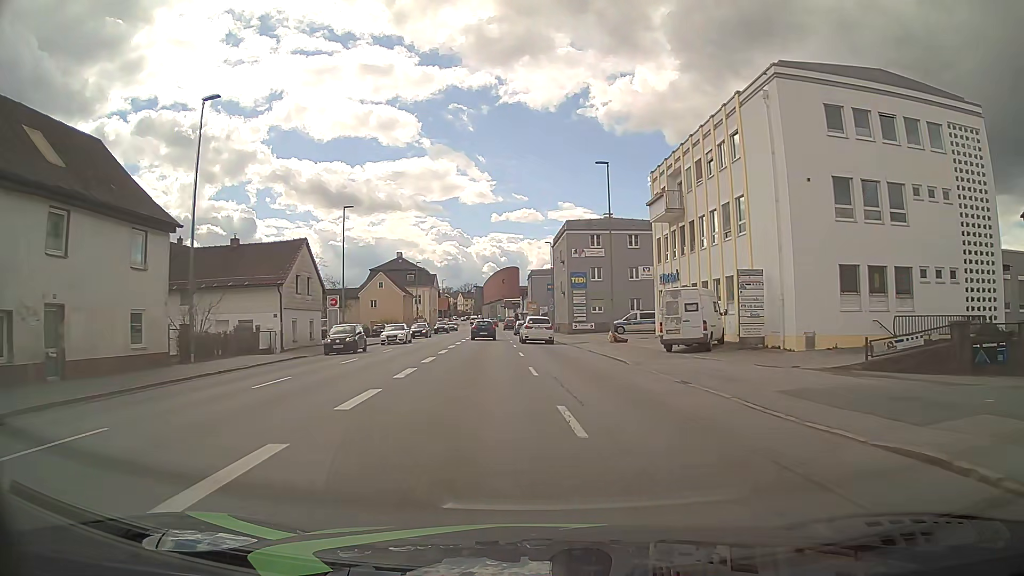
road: tertiary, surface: asphalt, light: Day
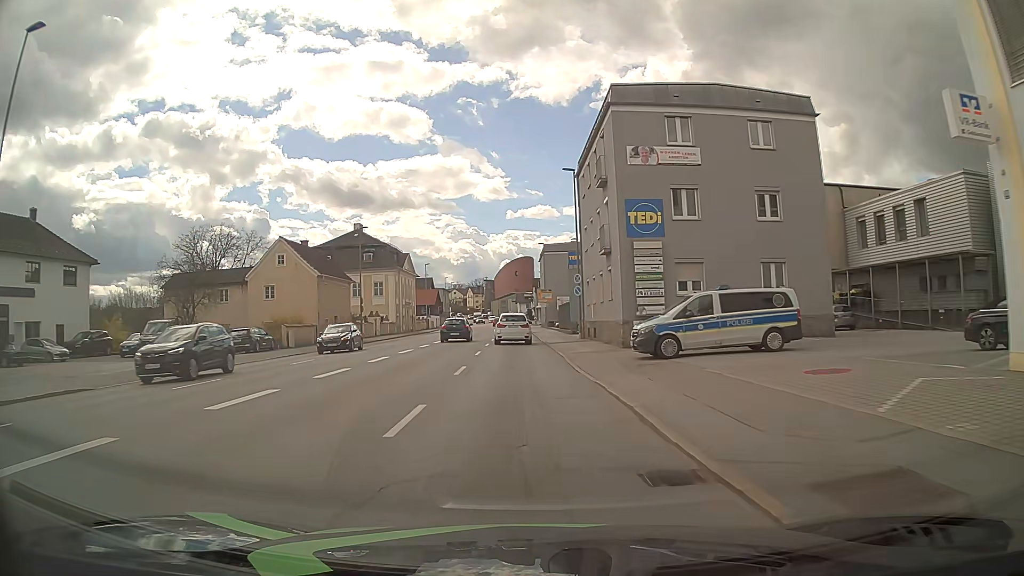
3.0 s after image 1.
(+0.6, +36.4) m; -1°
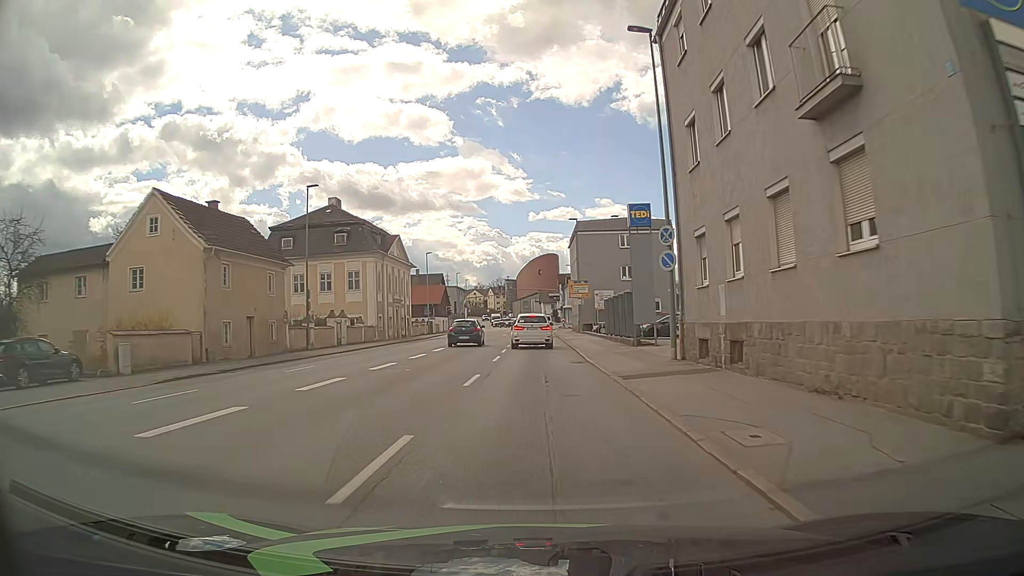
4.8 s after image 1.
(-0.6, +20.8) m; -2°
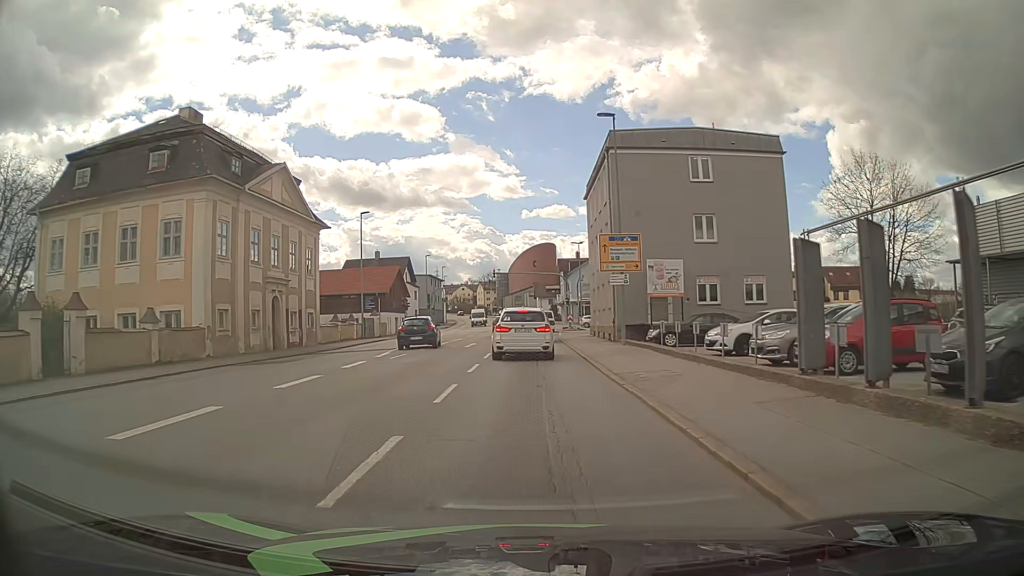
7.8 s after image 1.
(-0.1, +30.1) m; 0°
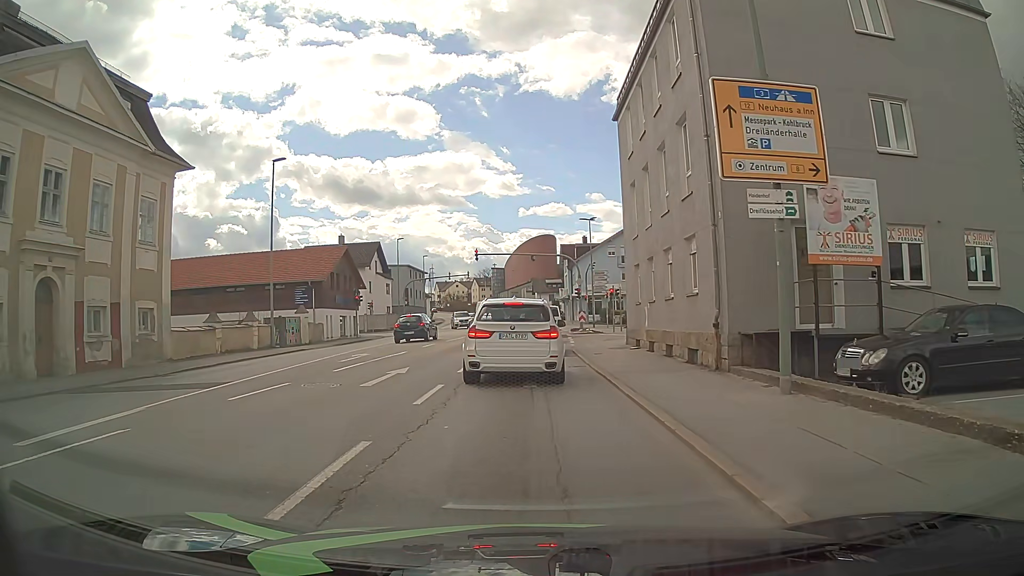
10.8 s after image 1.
(0.0, +18.3) m; -1°
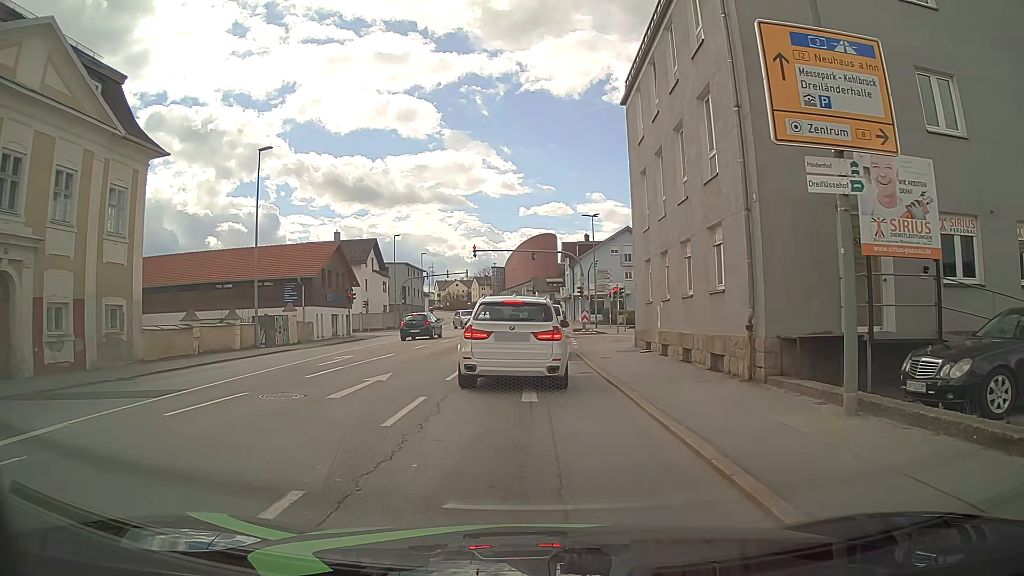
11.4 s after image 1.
(+0.1, +2.1) m; +2°
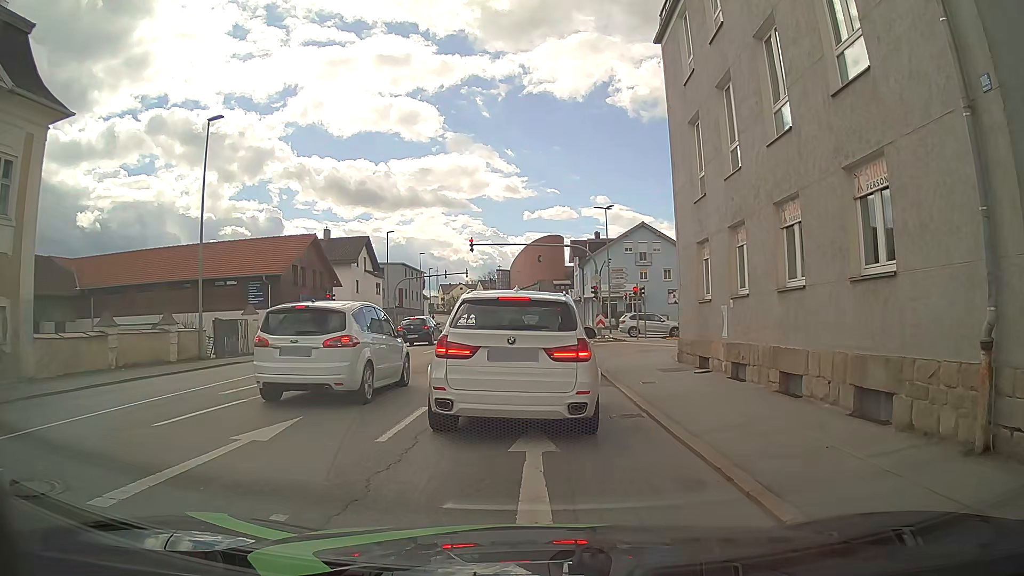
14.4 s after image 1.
(0.0, +6.5) m; +2°
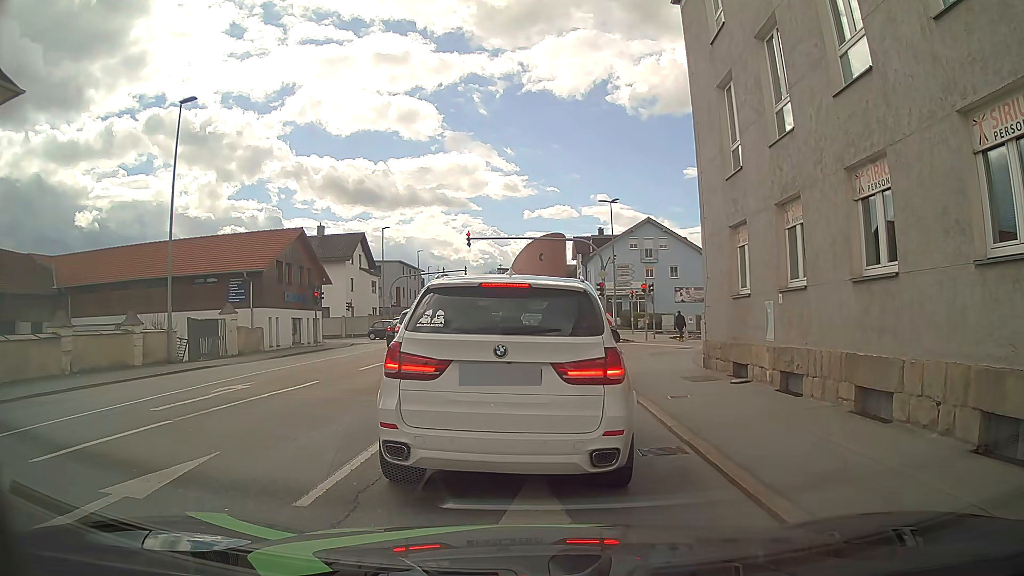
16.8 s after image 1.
(-0.1, +2.6) m; -2°
